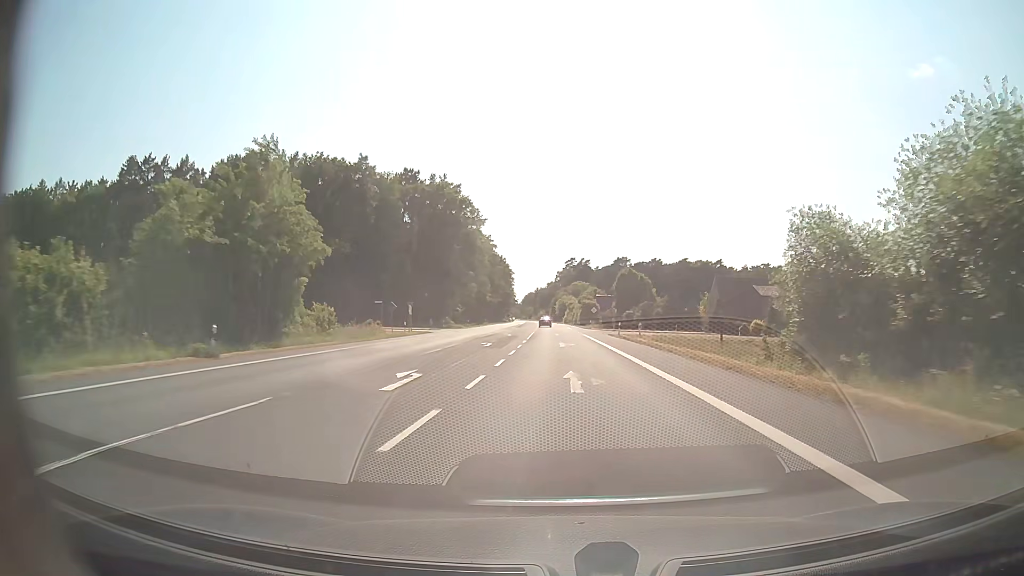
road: secondary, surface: asphalt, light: Day
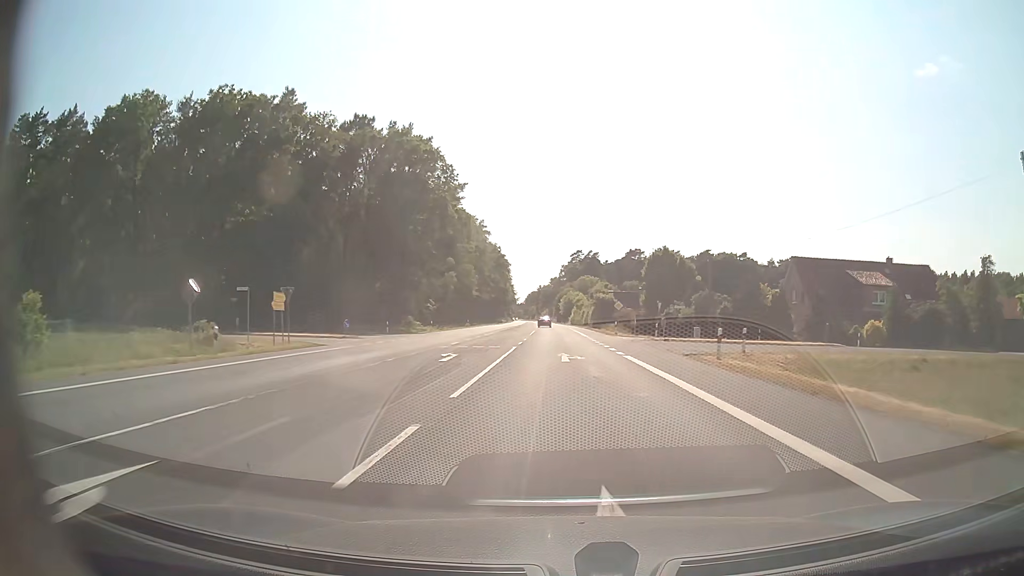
(0.0, +31.7) m; 0°
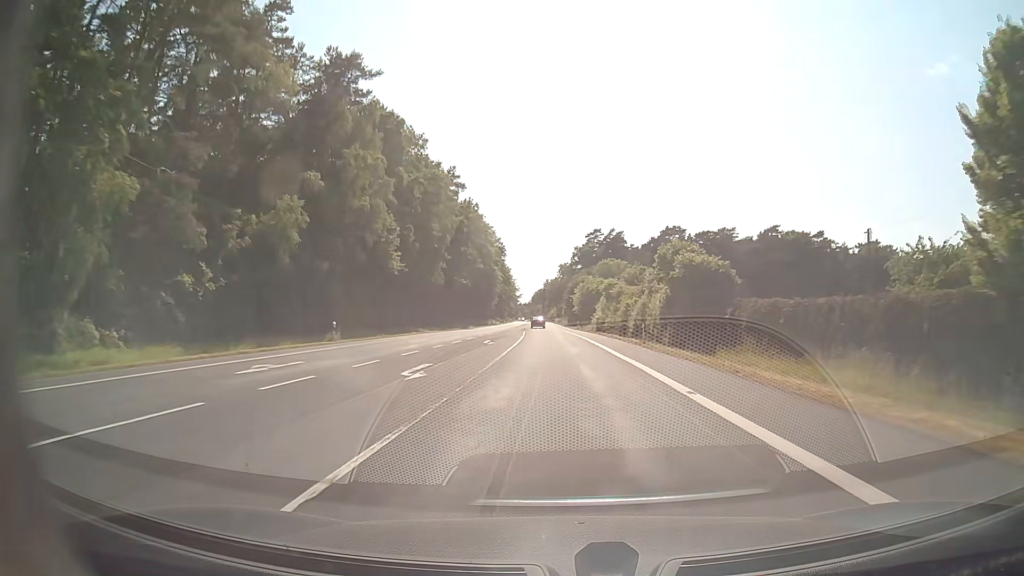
(-0.4, +63.3) m; -1°
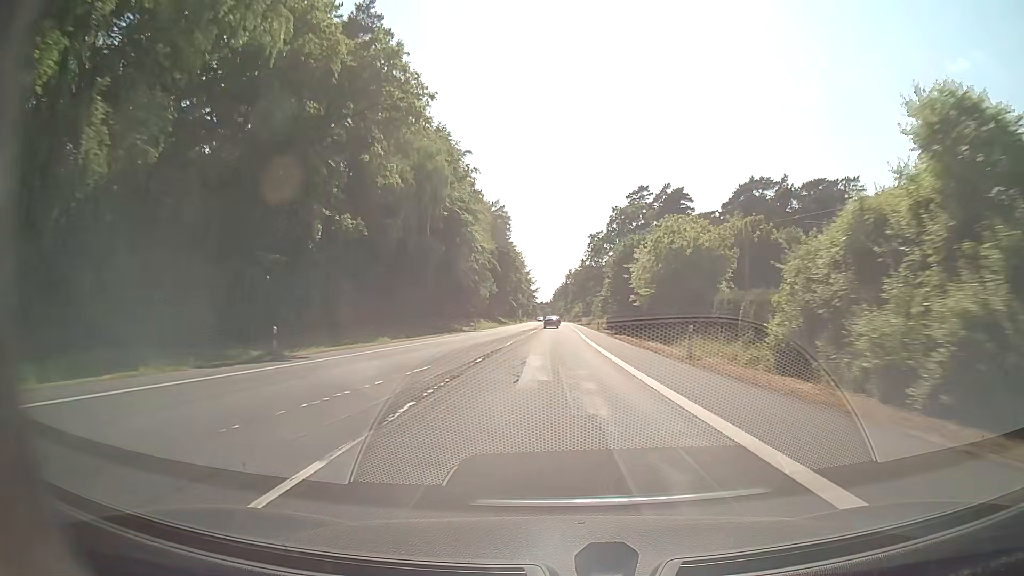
(-0.8, +63.2) m; -1°
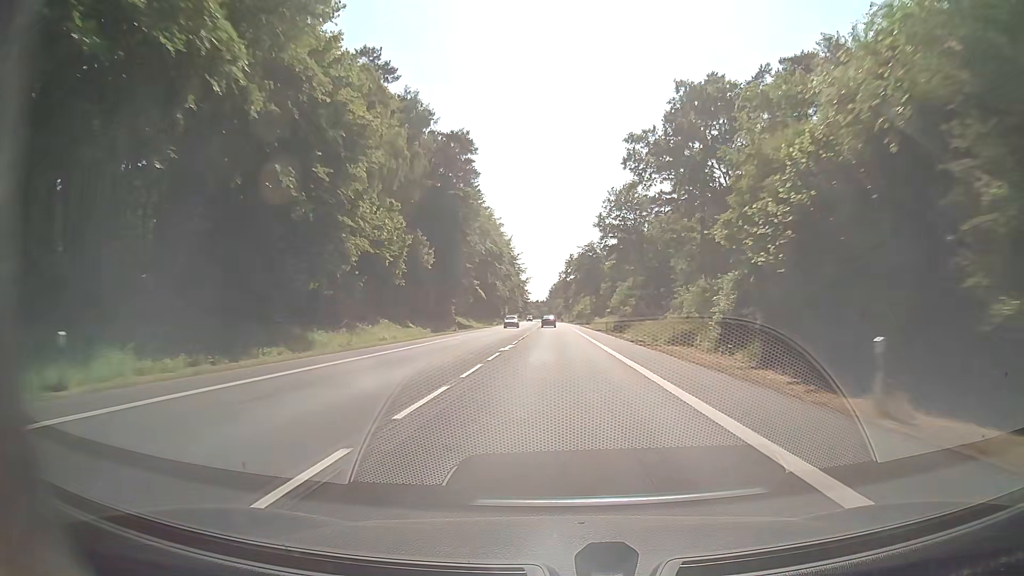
(-0.5, +63.2) m; 0°
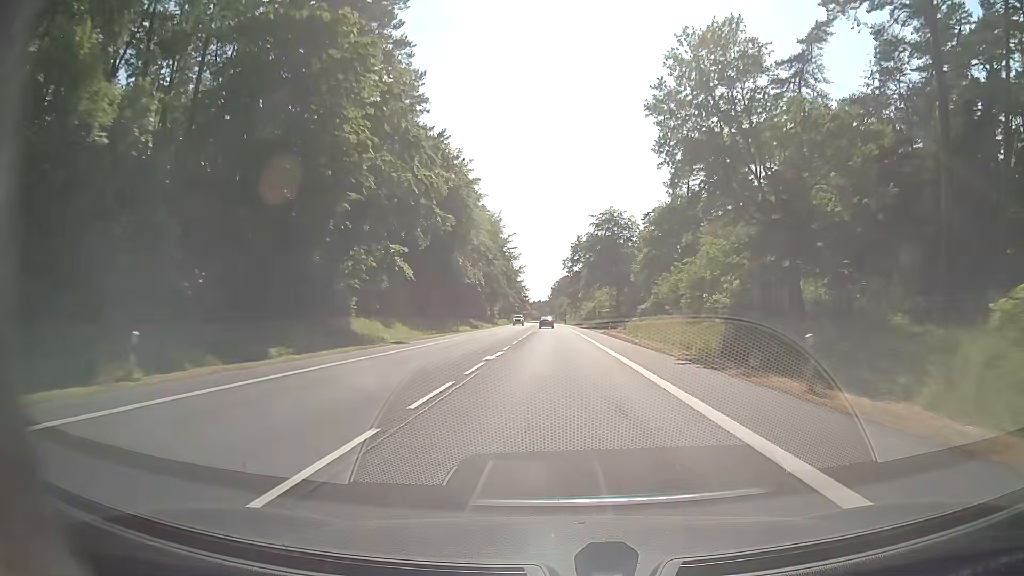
(-0.1, +47.4) m; 0°
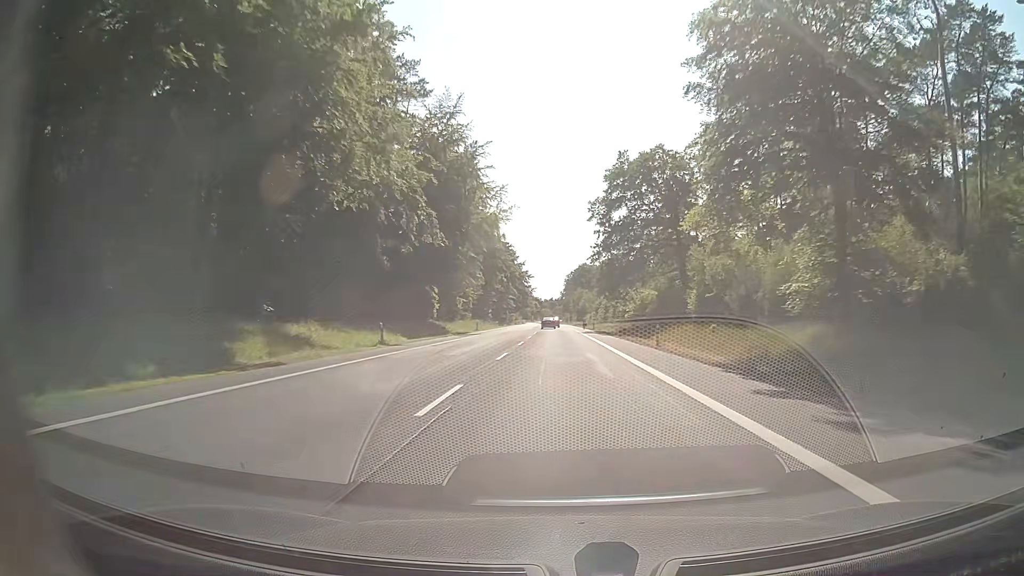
(-1.0, +79.1) m; -1°
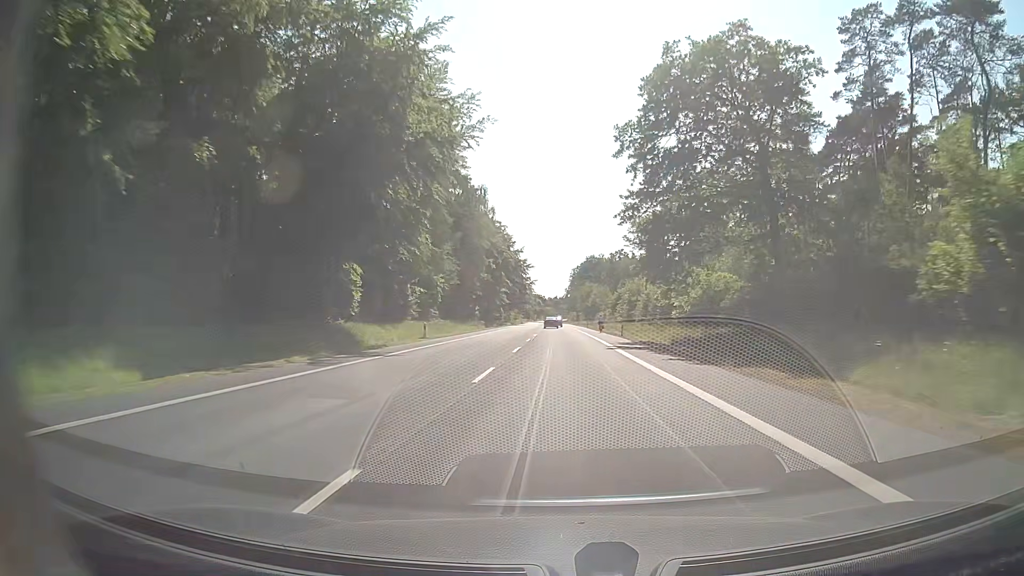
(-0.1, +31.7) m; 0°
(0, +10) (0, +20) (0, +30) (0, +40) (0, +50) (0, +60) (0, +70) (0, +80) (0, +90) (0, +100) m
